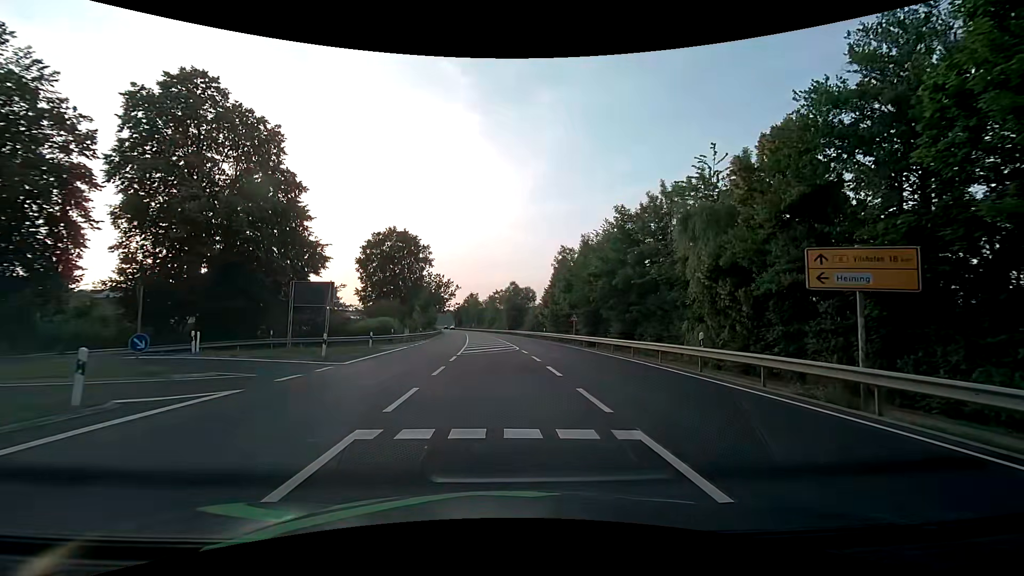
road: primary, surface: asphalt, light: Day
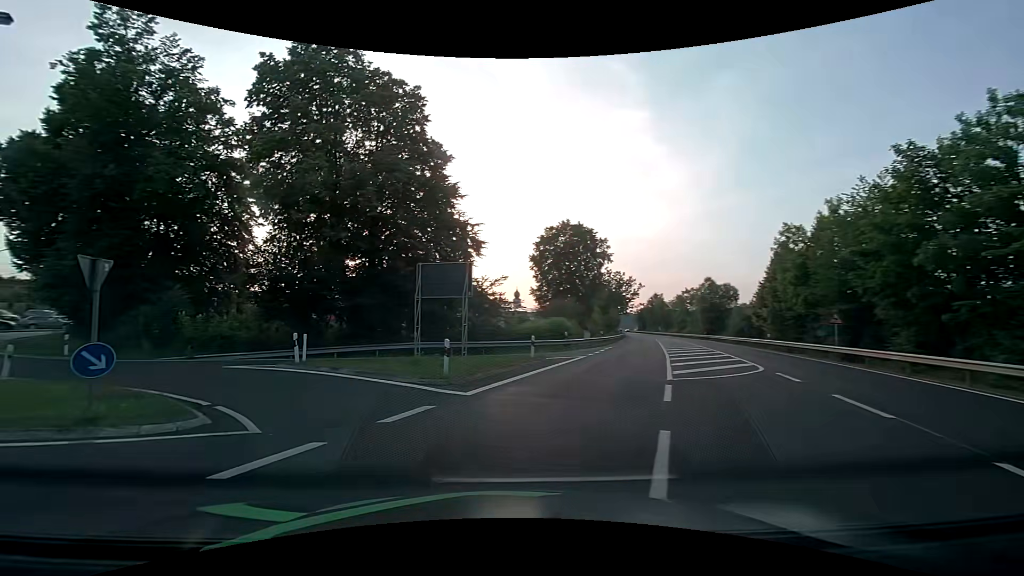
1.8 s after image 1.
(-1.0, +10.4) m; -20°
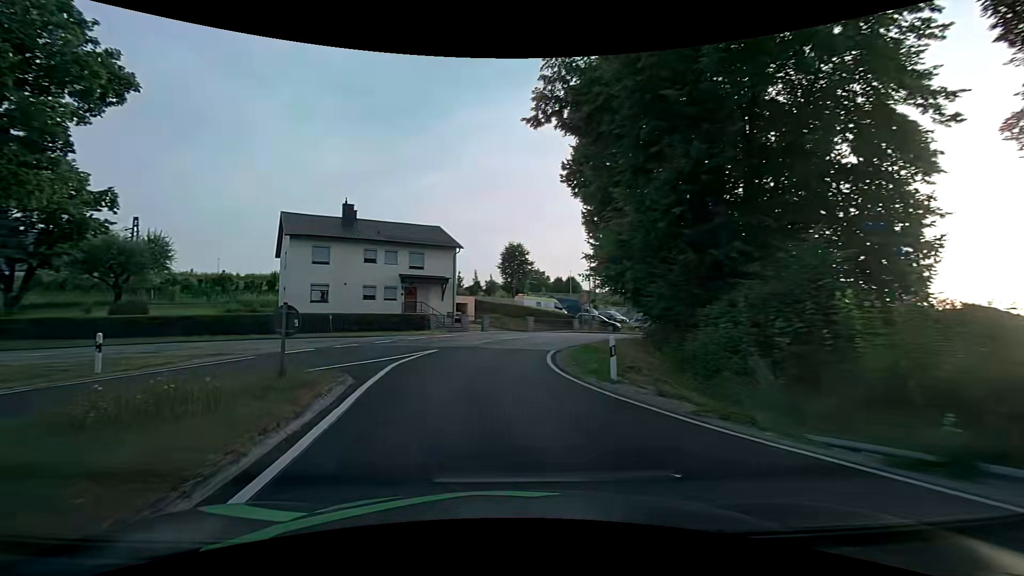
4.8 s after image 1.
(-10.9, +18.0) m; -60°
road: unclassified
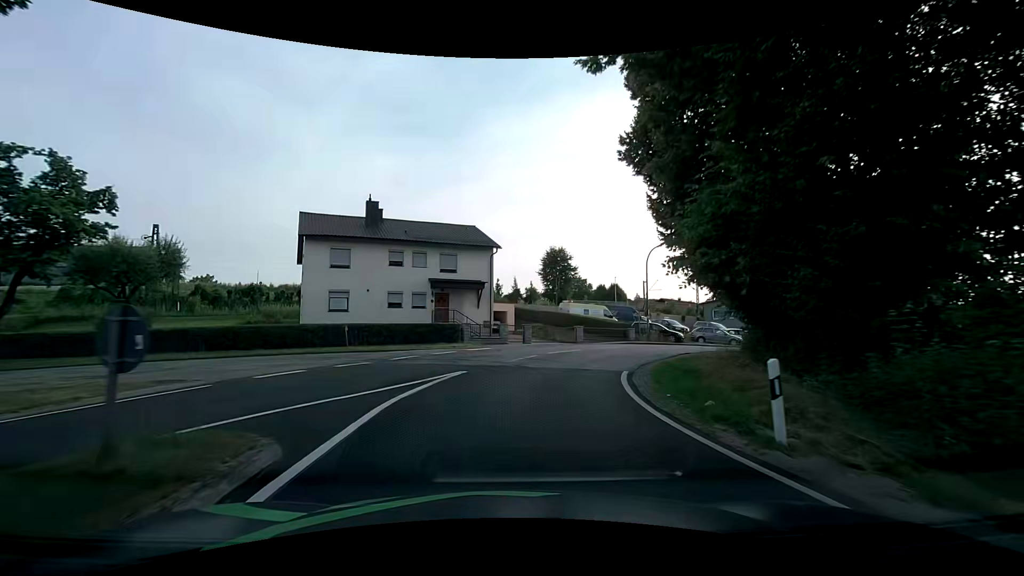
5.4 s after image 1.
(-0.3, +5.3) m; -6°
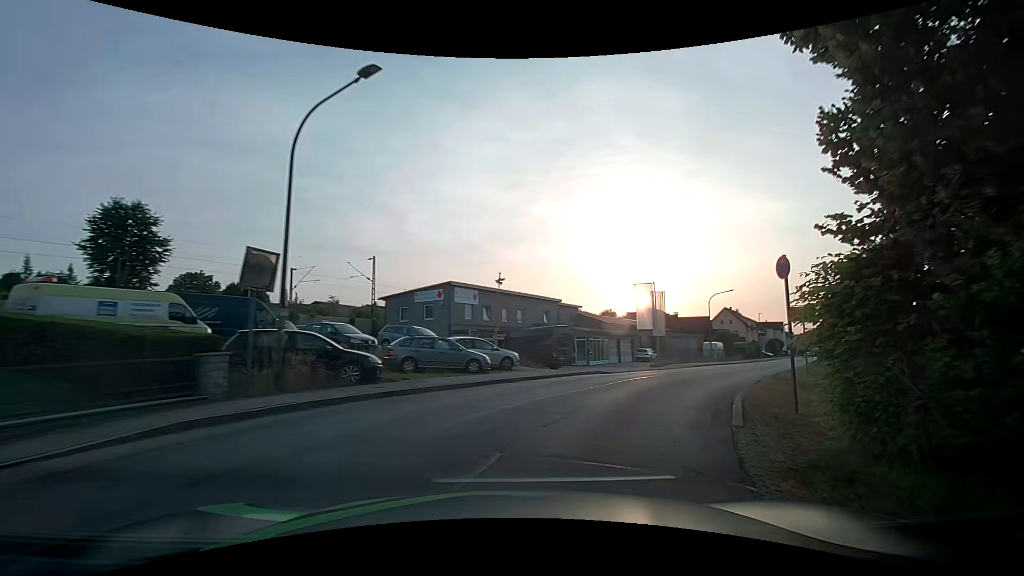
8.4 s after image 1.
(+6.2, +25.1) m; +37°
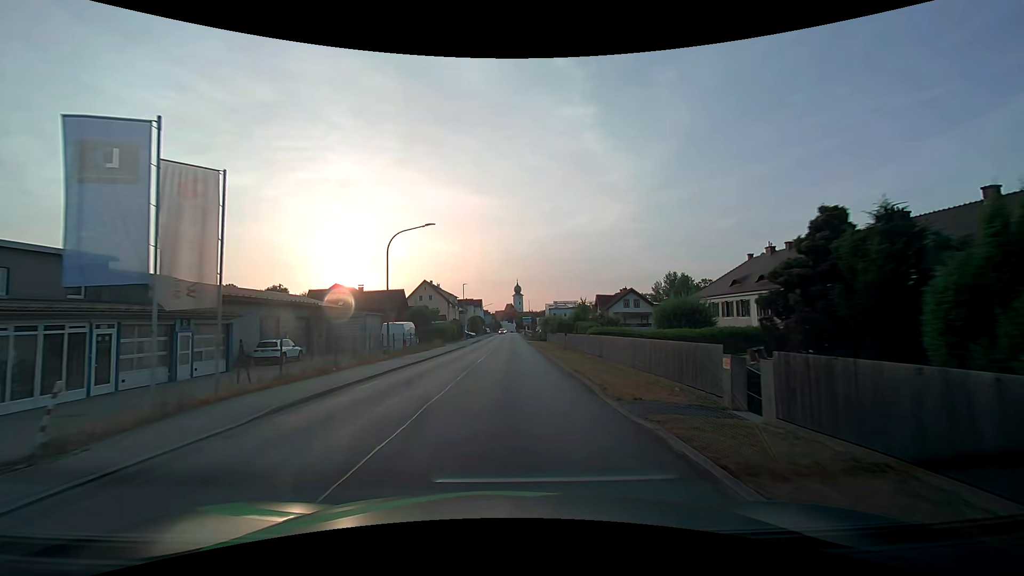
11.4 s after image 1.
(+11.7, +26.4) m; +33°
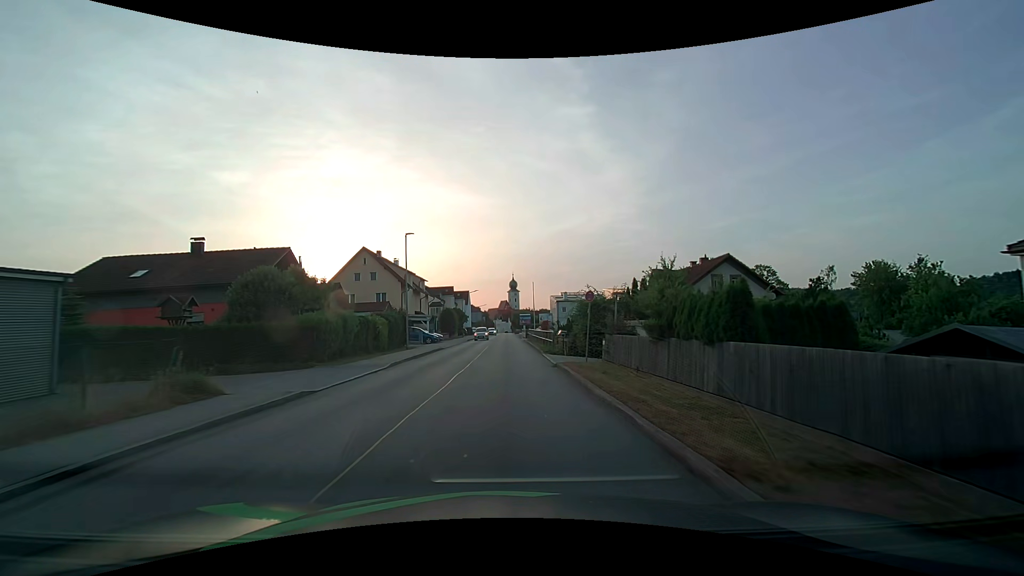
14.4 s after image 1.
(+0.6, +37.4) m; +1°
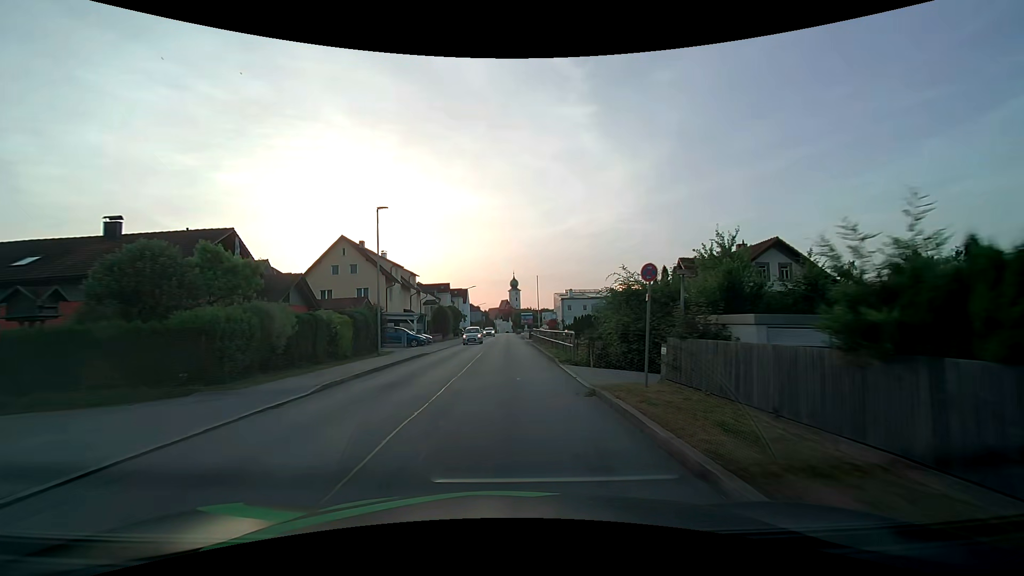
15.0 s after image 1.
(0.0, +7.8) m; 0°
(0, +10) (0, +20) (0, +30) (0, +40) (0, +50) (0, +60) (0, +70) (0, +80) (0, +90) (0, +100) m
